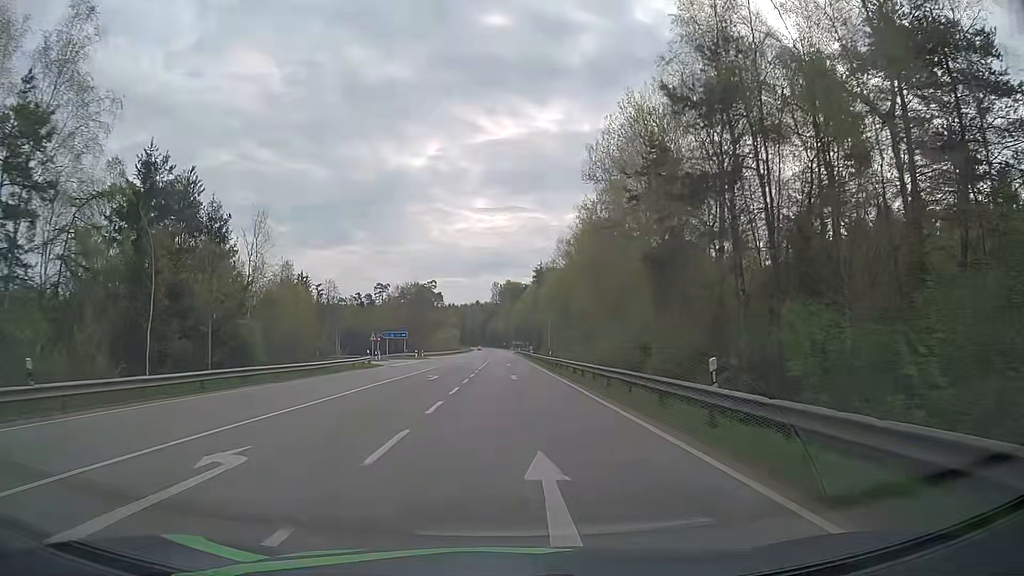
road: secondary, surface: asphalt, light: Day
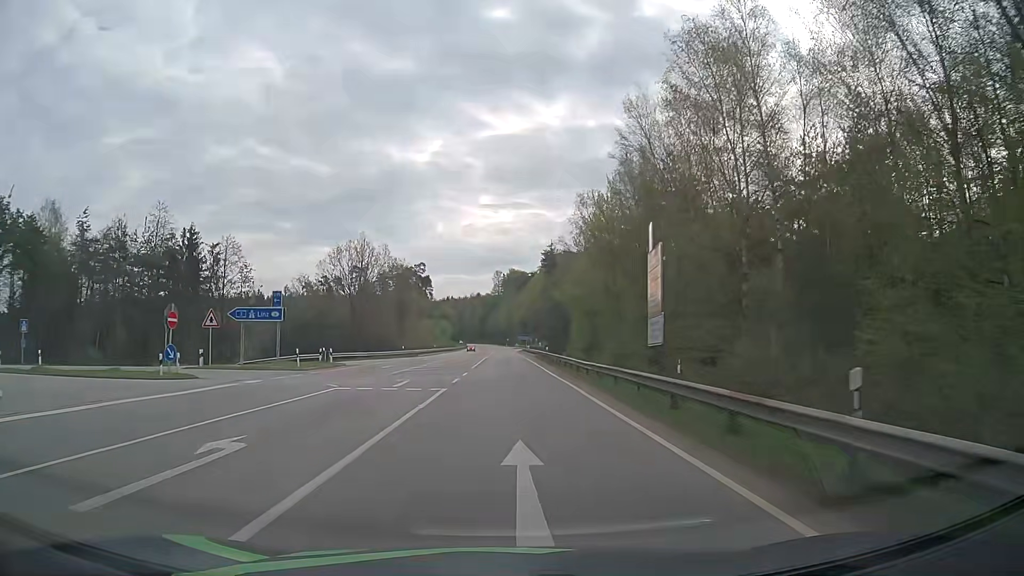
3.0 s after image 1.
(+0.1, +49.6) m; 0°
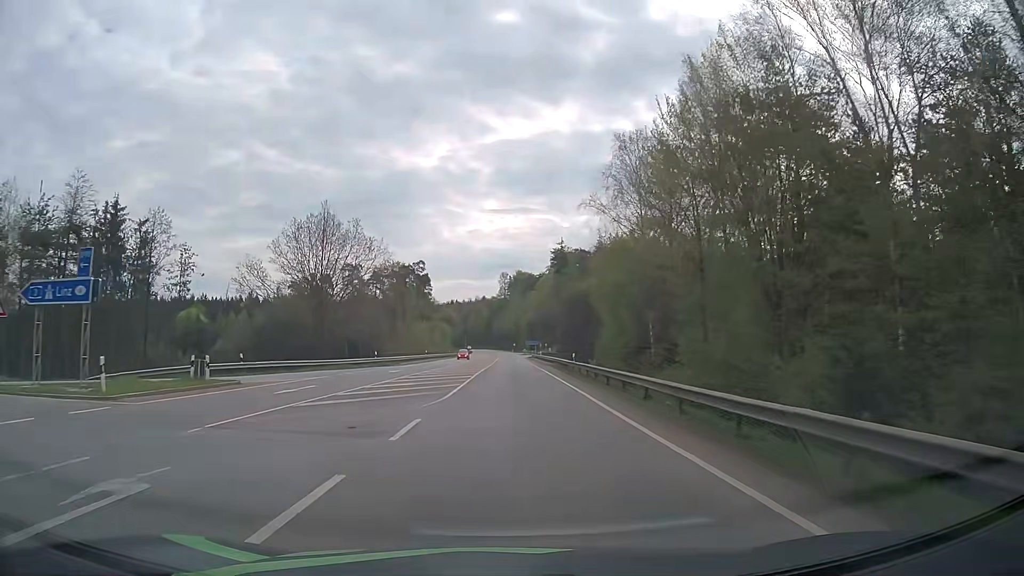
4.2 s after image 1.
(-0.1, +19.6) m; -1°
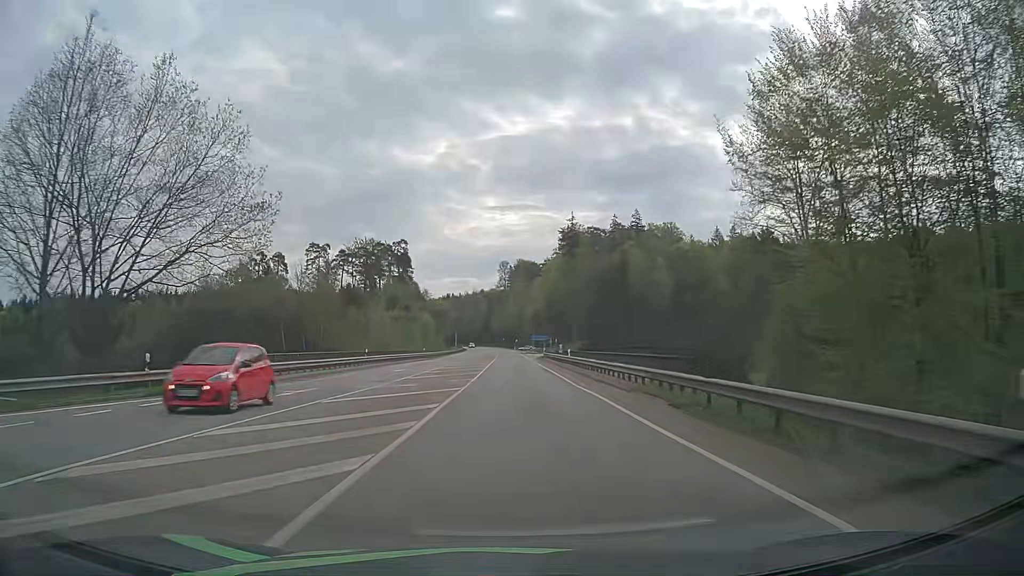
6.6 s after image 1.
(+0.2, +38.8) m; 0°
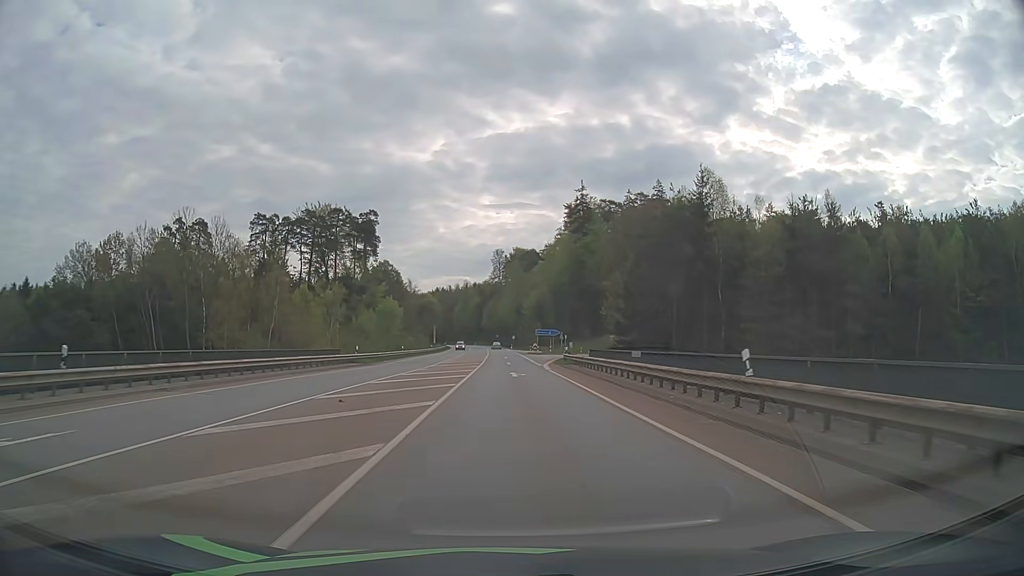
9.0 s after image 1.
(+0.2, +36.5) m; +1°
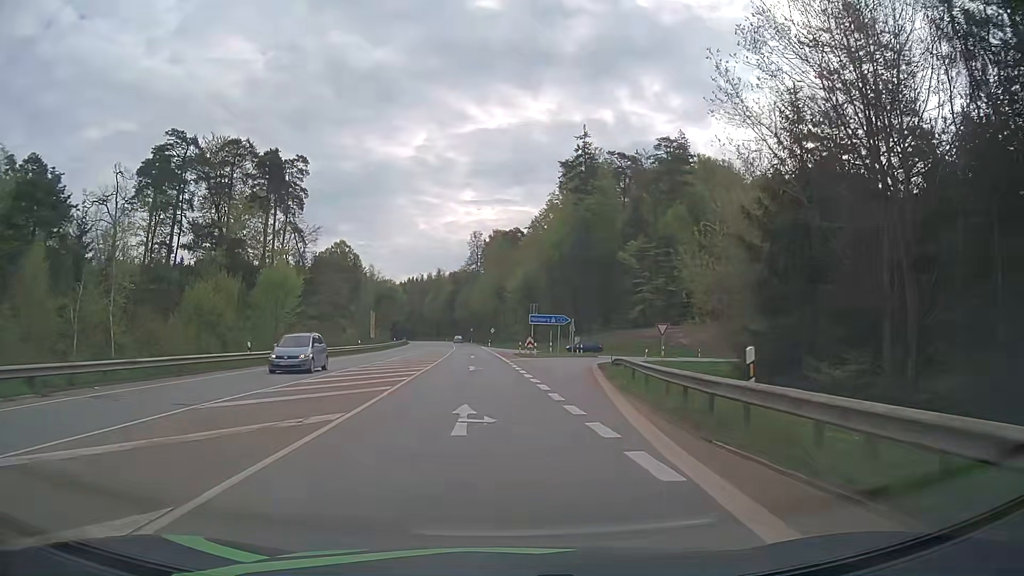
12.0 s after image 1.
(+0.5, +40.3) m; +2°
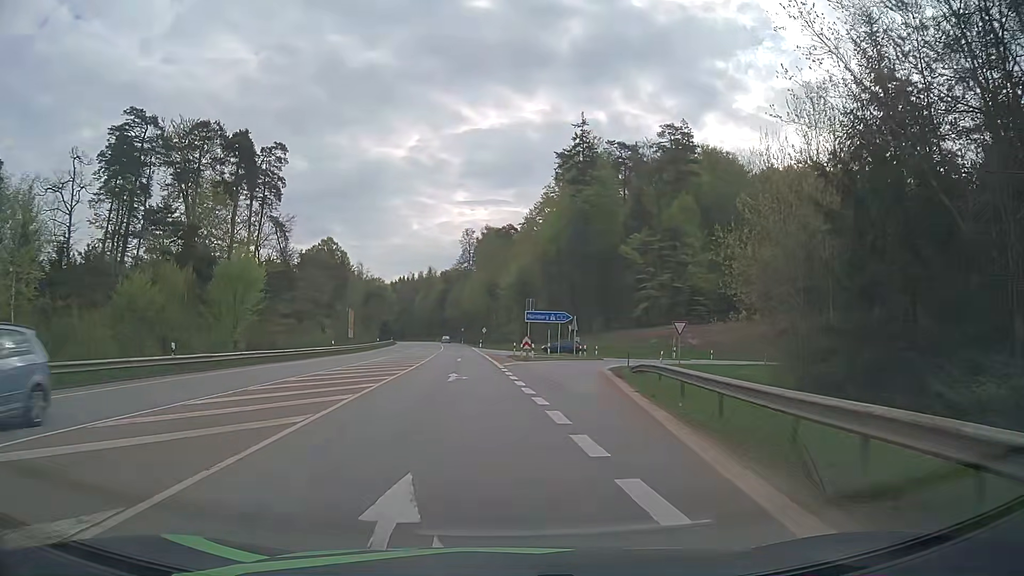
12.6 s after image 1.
(0.0, +7.5) m; 0°
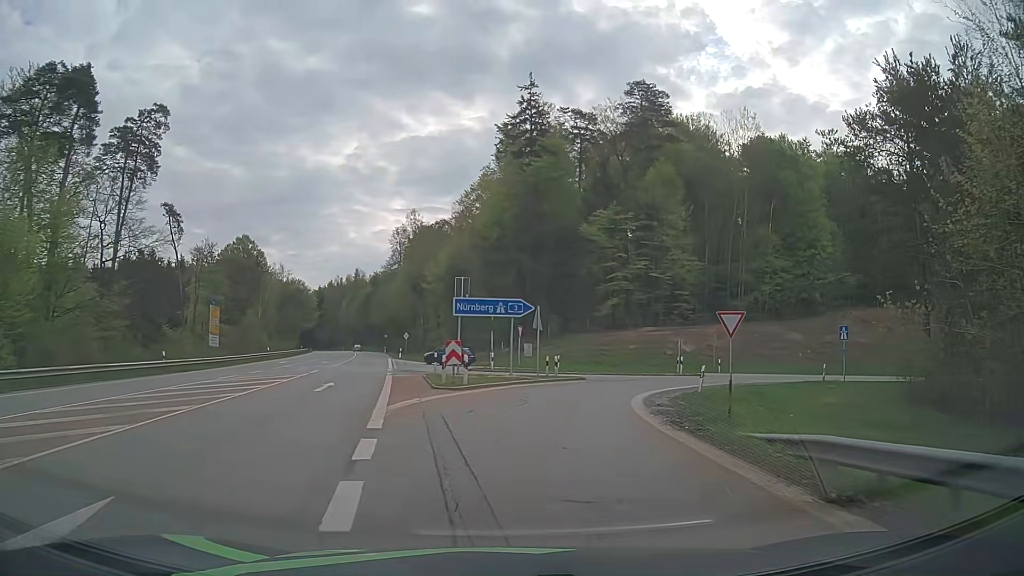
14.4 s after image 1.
(+0.8, +20.9) m; +6°
(0, +10) (+2, +20) (+6, +29) (+12, +37) (+21, +41) (+31, +44) (+40, +46) (+50, +48) (+60, +50) (+70, +51) m
